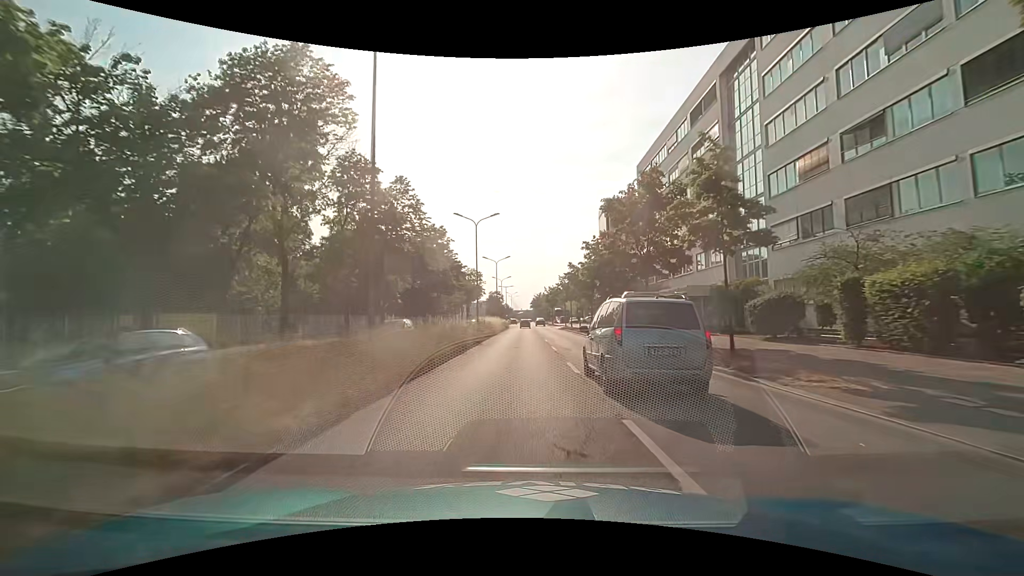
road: primary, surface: asphalt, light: Day
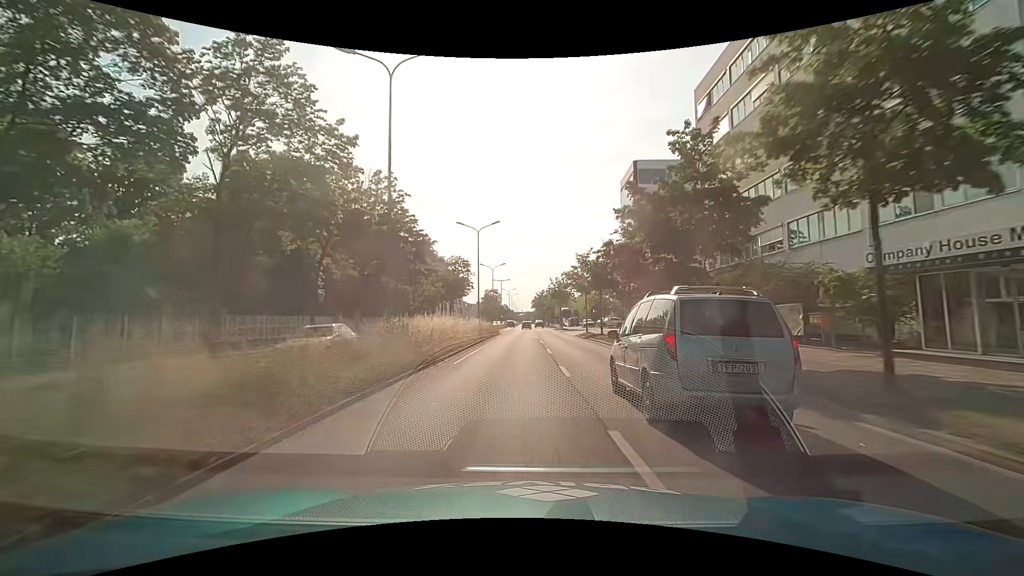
(-0.1, +27.3) m; 0°
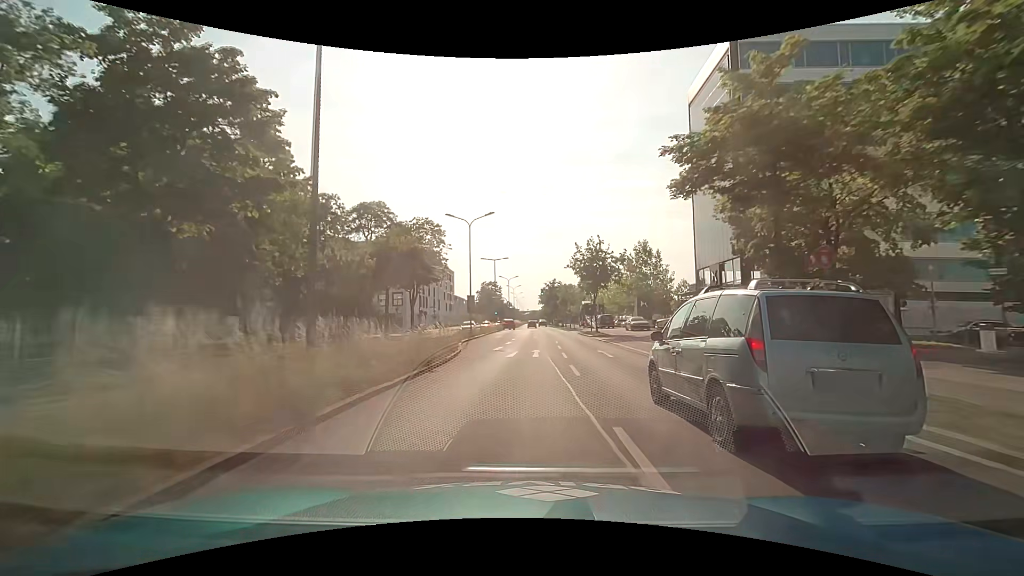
(-0.2, +36.4) m; 0°
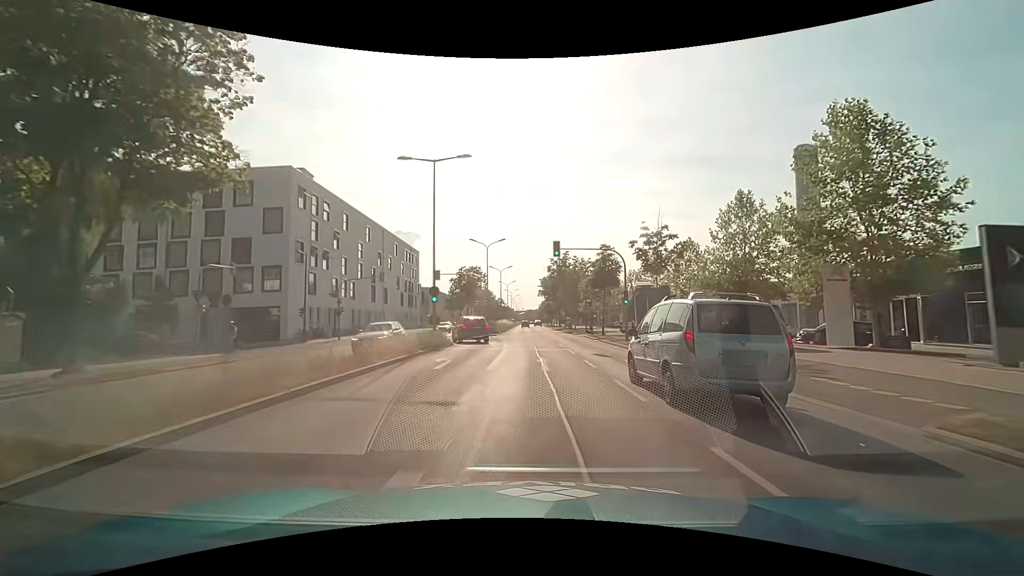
(-0.1, +45.6) m; 0°
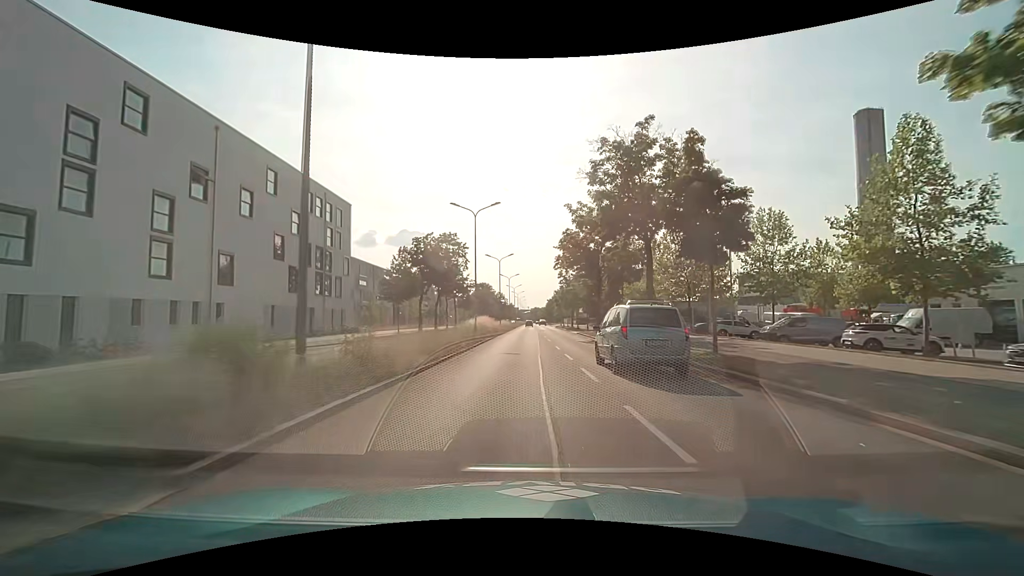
(-0.2, +45.6) m; -1°
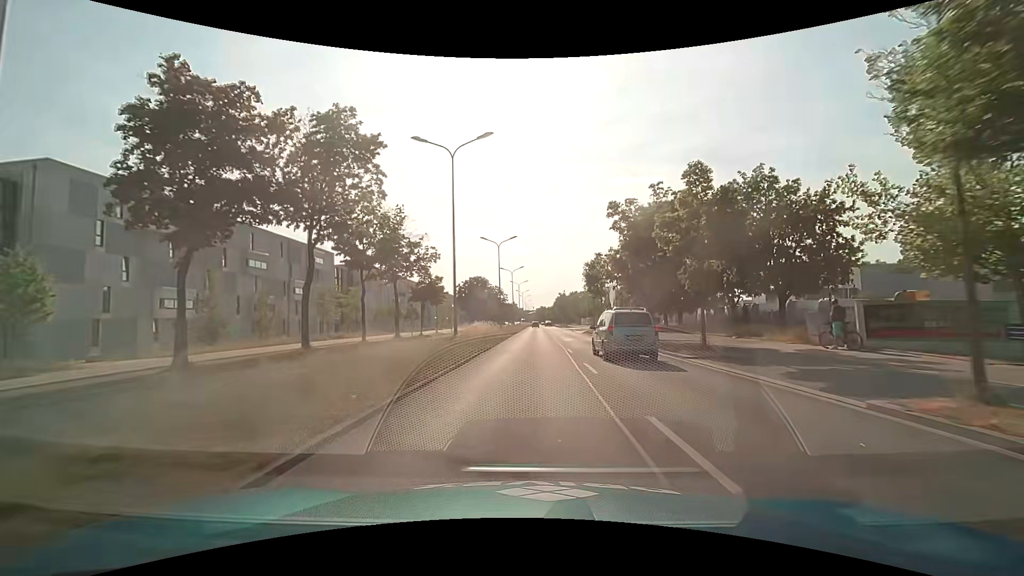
(-0.4, +45.6) m; -1°
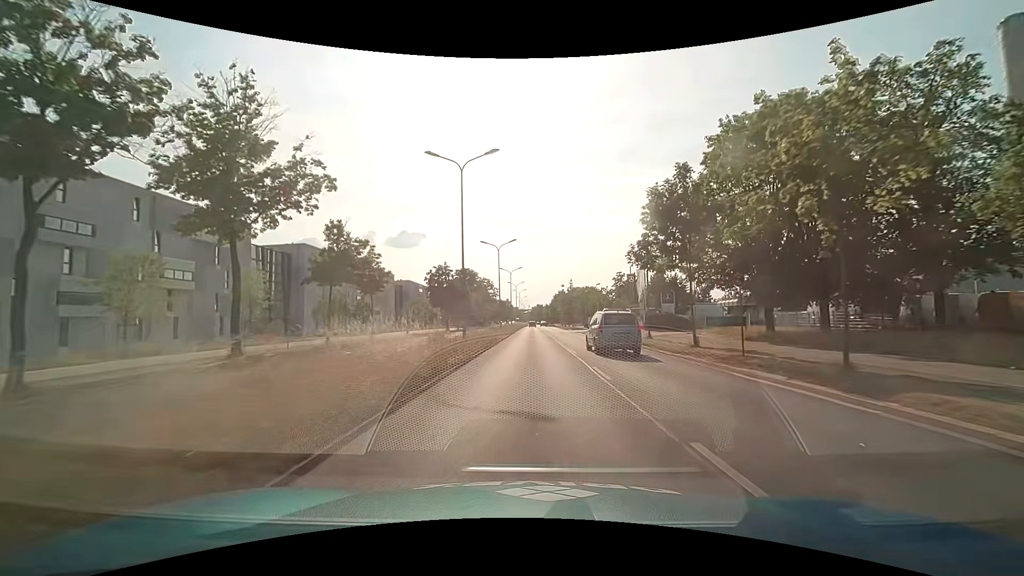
(0.0, +27.4) m; 0°
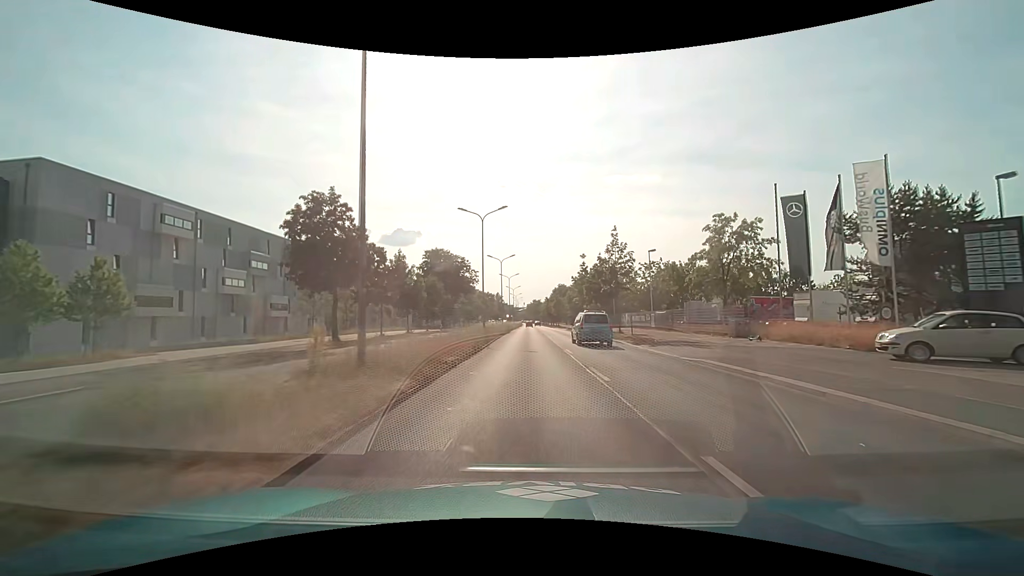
(+0.2, +45.7) m; +1°
(0, +10) (0, +20) (0, +30) (0, +40) (0, +50) (0, +60) (0, +70) (0, +80) (0, +90) (0, +100) m
